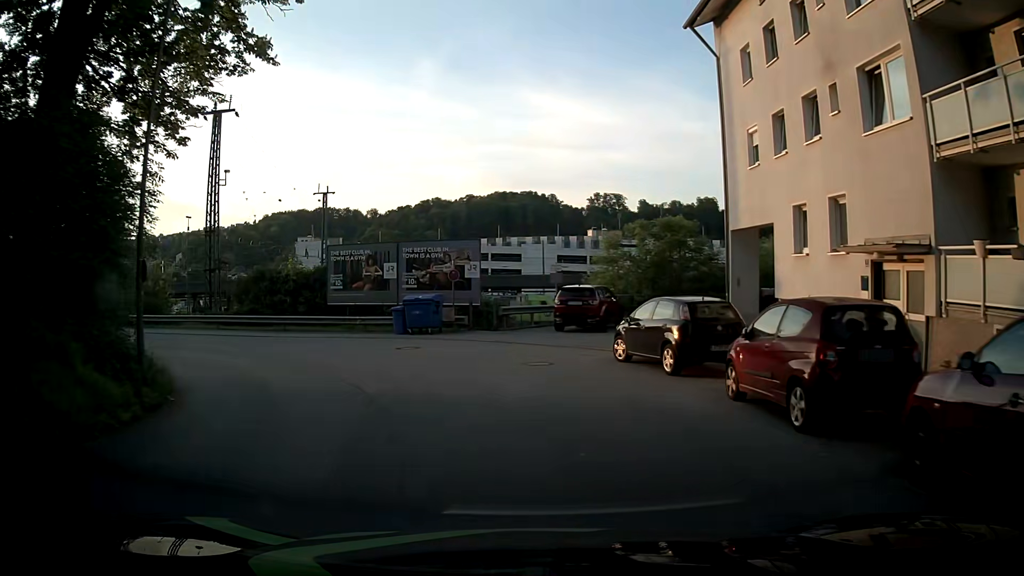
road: residential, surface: asphalt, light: Day
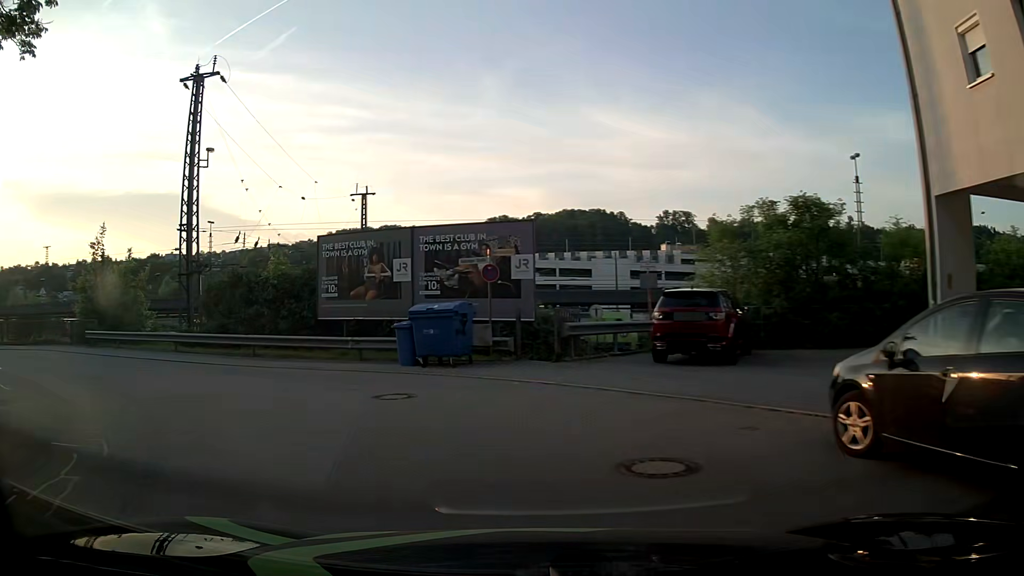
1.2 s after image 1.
(-0.3, +9.3) m; -6°
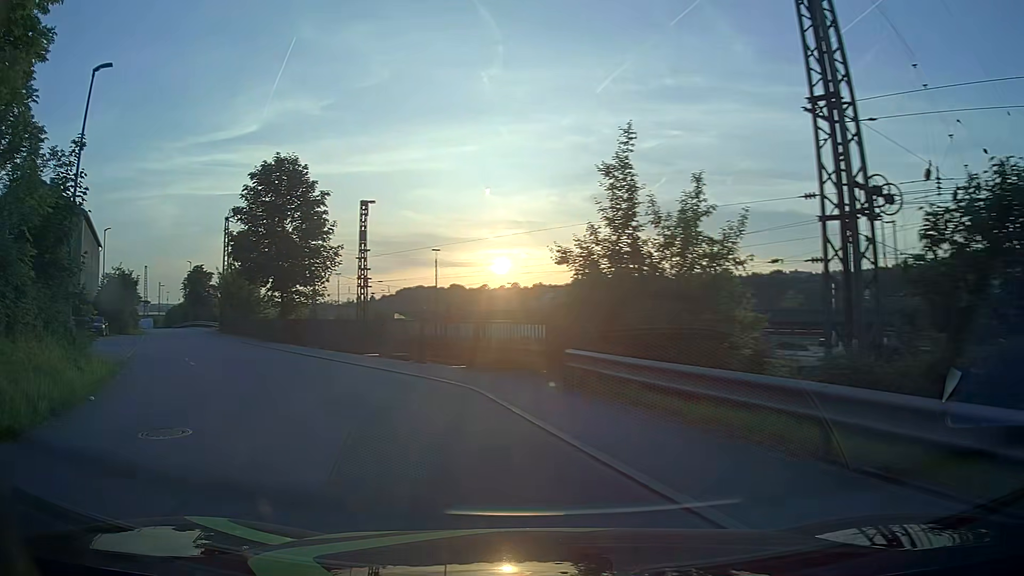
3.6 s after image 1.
(-8.0, +16.0) m; -55°
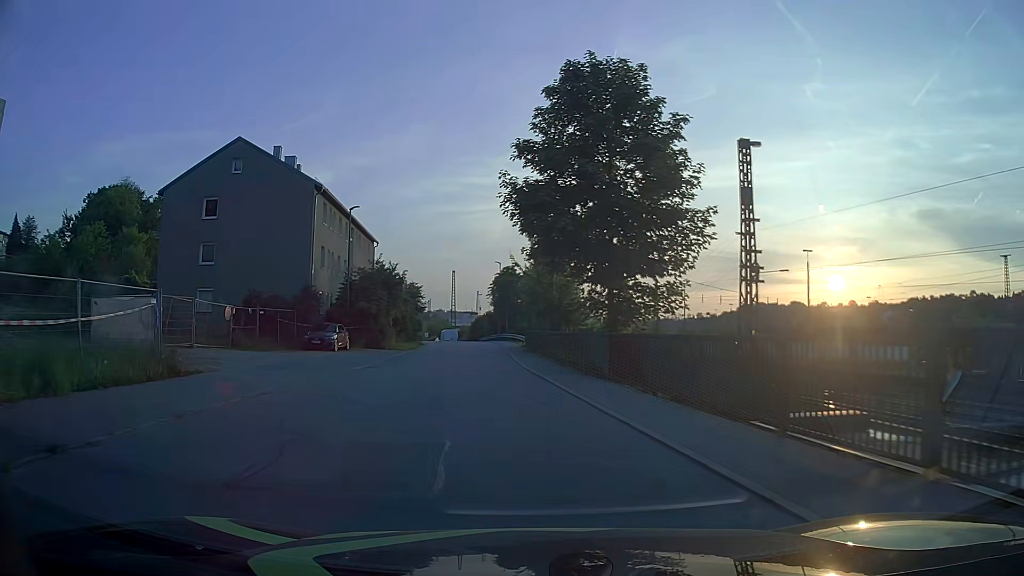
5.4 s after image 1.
(-4.6, +15.3) m; -28°
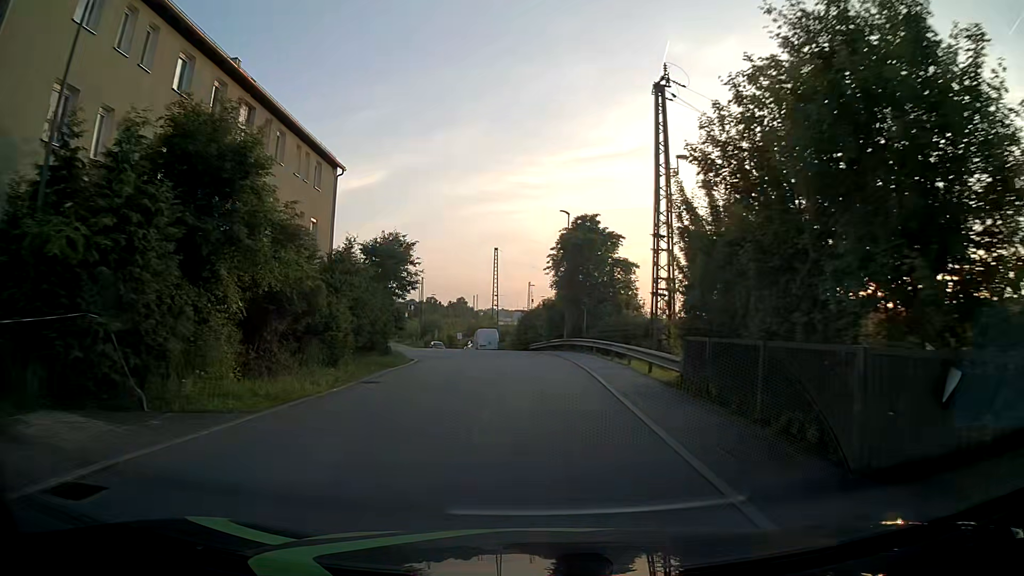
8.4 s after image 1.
(-2.5, +30.7) m; -4°
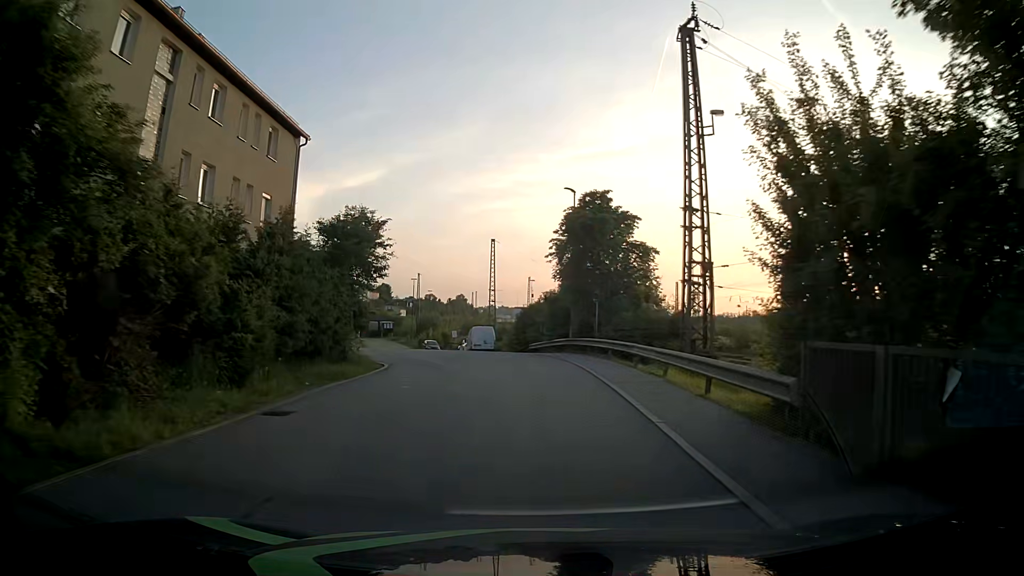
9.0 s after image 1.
(0.0, +5.9) m; 0°
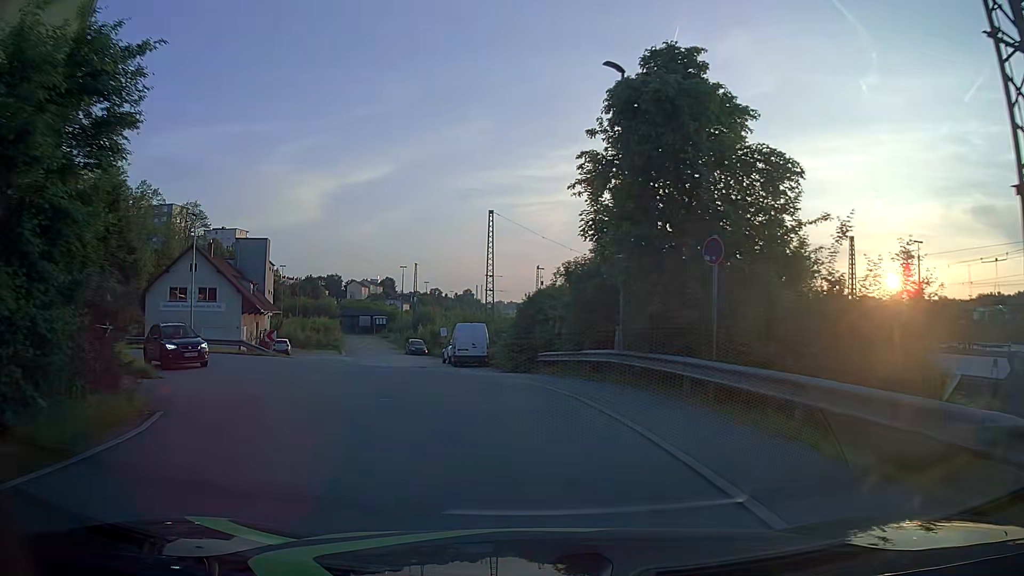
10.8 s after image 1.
(-0.1, +16.5) m; -1°
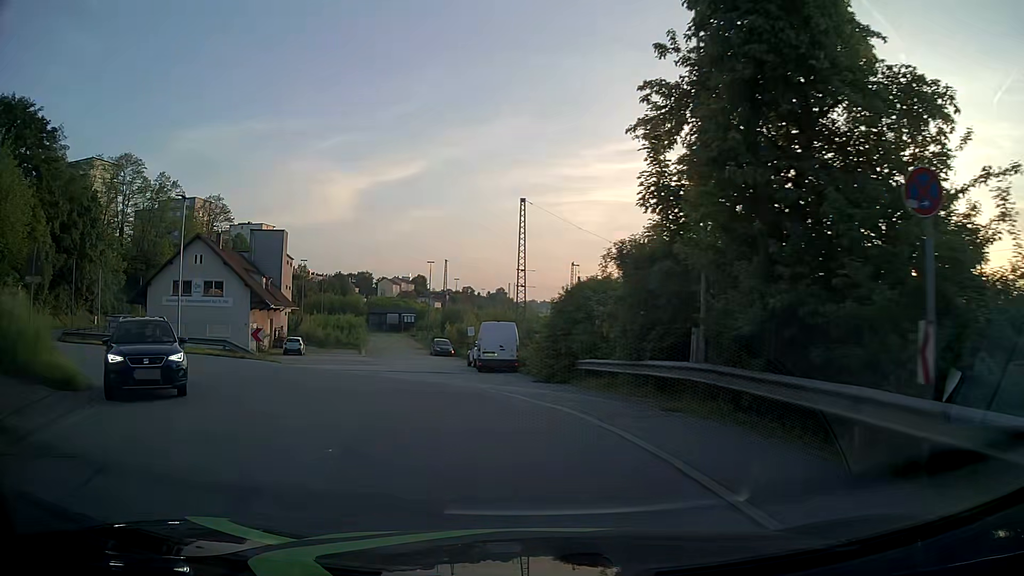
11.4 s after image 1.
(-0.1, +5.1) m; -3°
